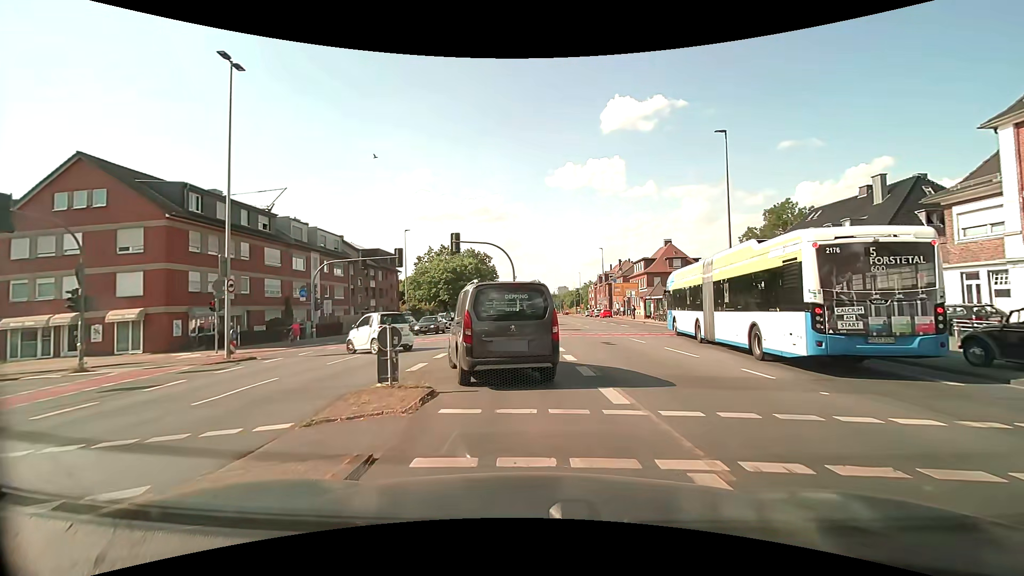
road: primary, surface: asphalt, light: Day
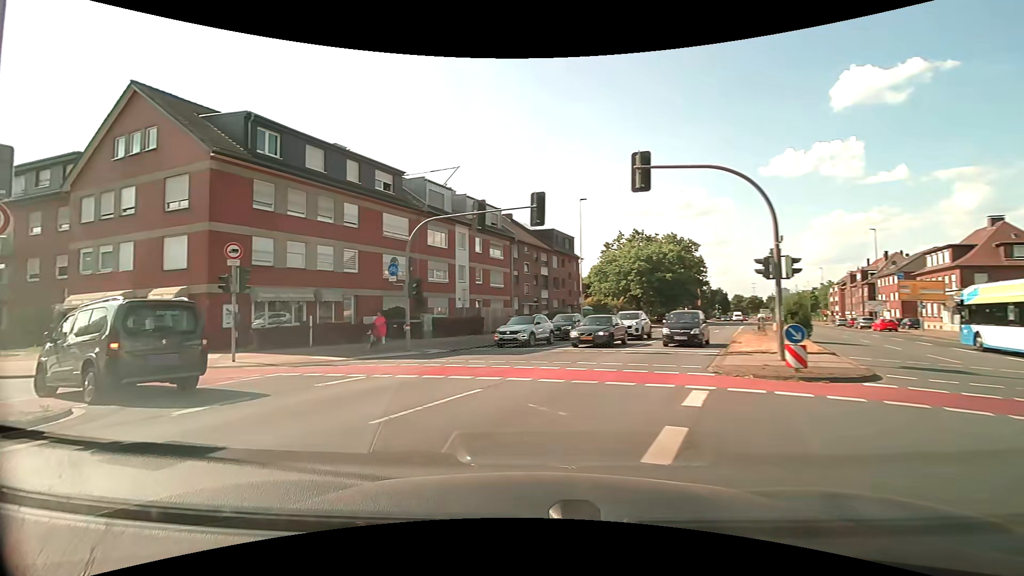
(-1.4, +16.6) m; -22°
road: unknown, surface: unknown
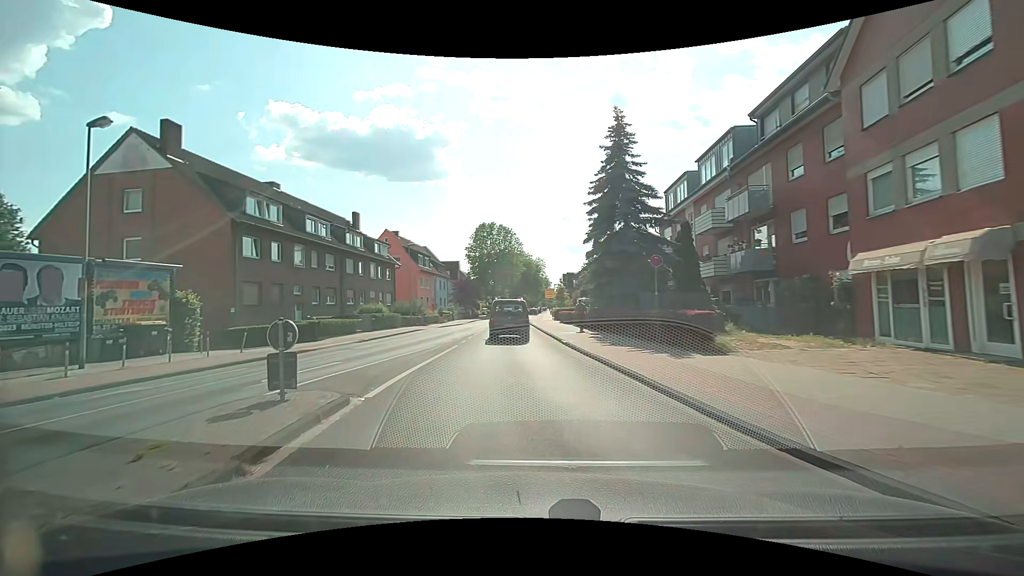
(-10.5, +13.1) m; -74°
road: tertiary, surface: asphalt
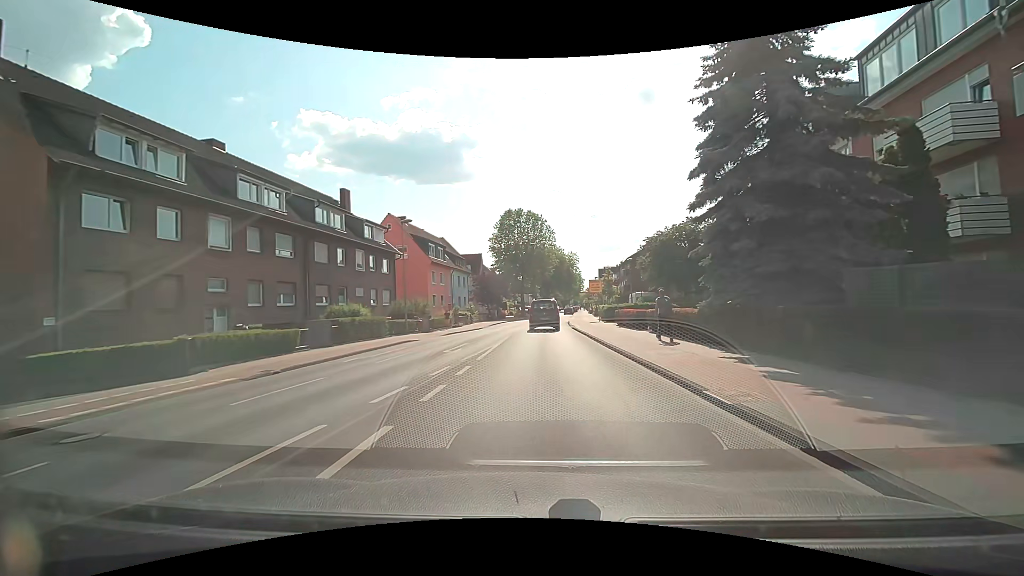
(-1.1, +13.8) m; -4°
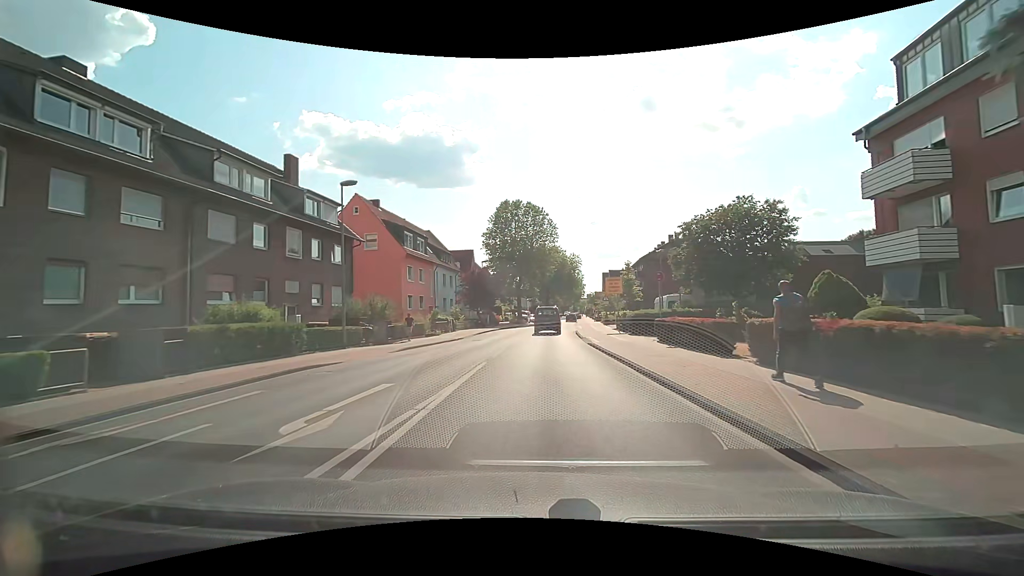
(0.0, +10.8) m; 0°
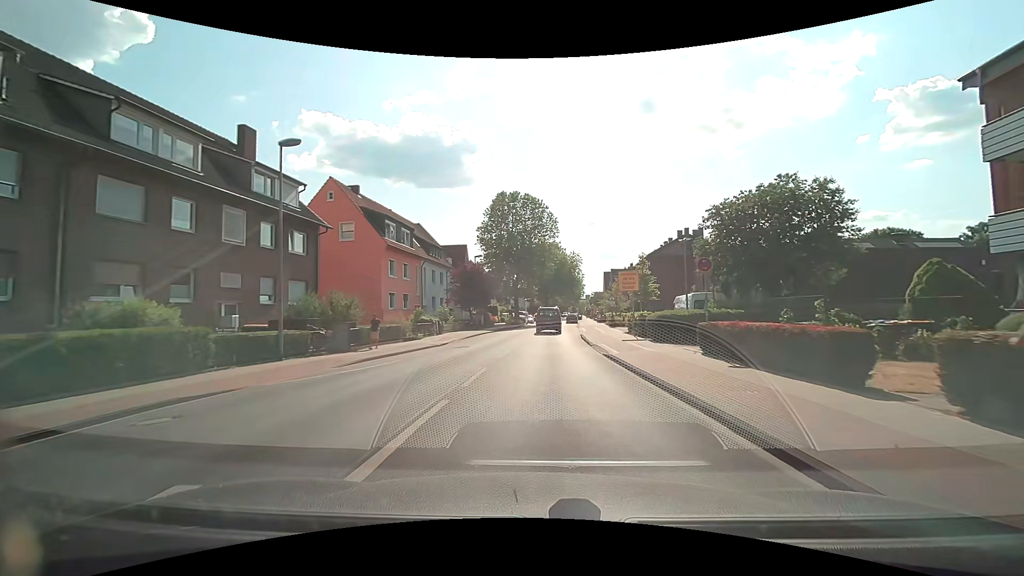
(0.0, +5.6) m; 0°
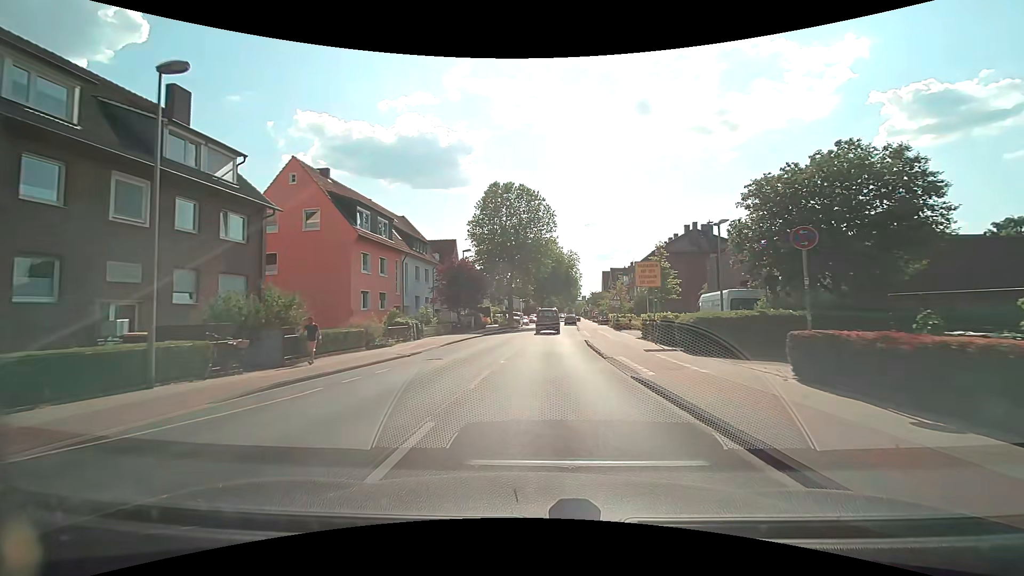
(0.0, +5.6) m; +1°
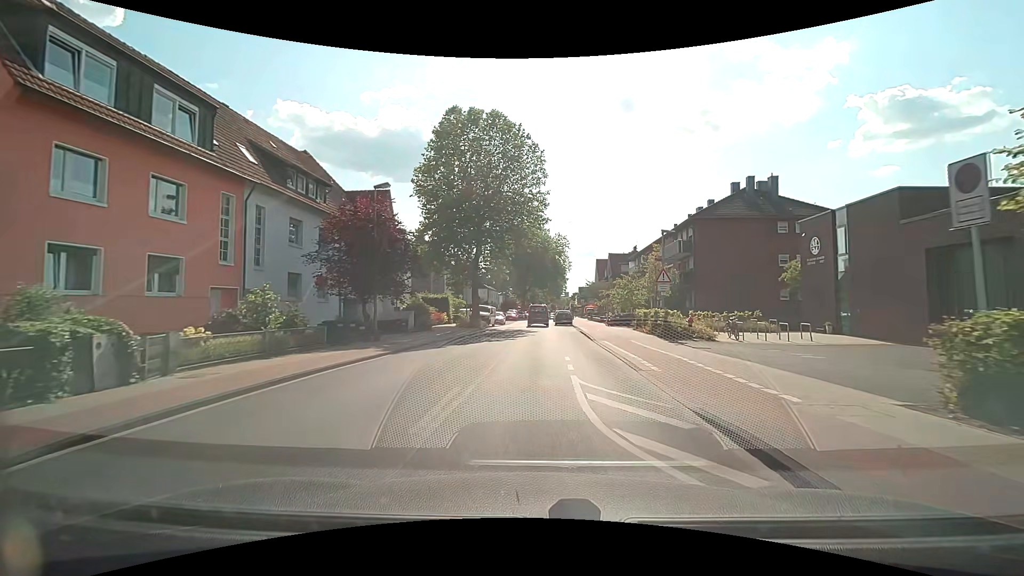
(+0.3, +21.7) m; +2°
(0, +10) (0, +20) (0, +30) (+1, +40) (+1, +50) (+1, +60) (+1, +70) (+2, +80) (+2, +90) (+3, +100) m
